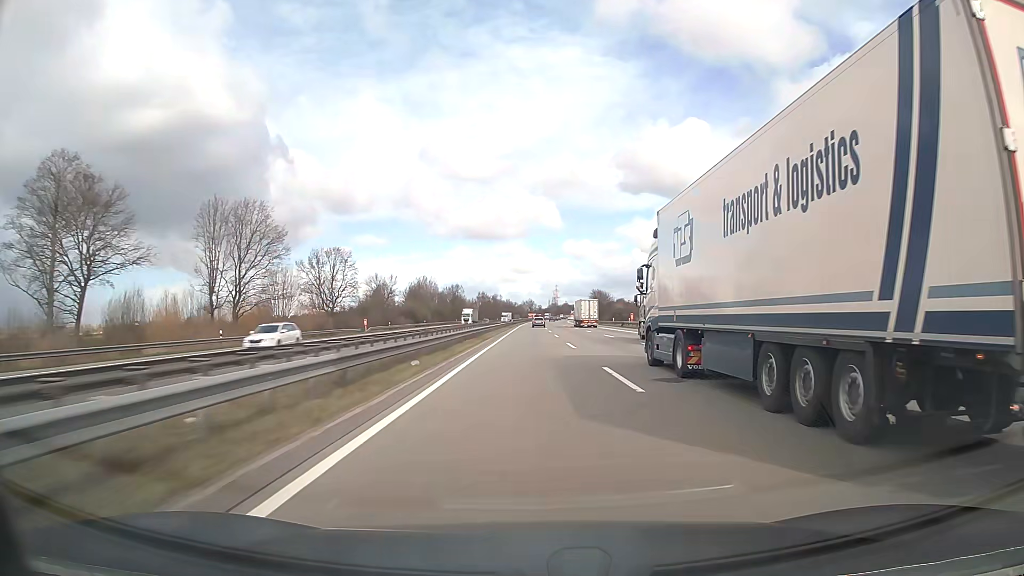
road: motorway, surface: asphalt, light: Day
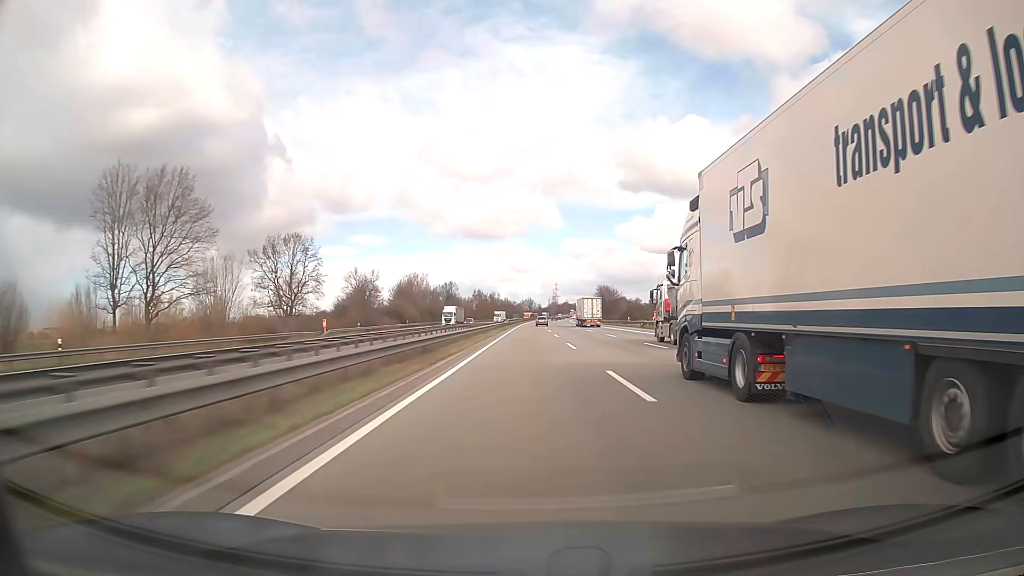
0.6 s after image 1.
(0.0, +19.7) m; 0°
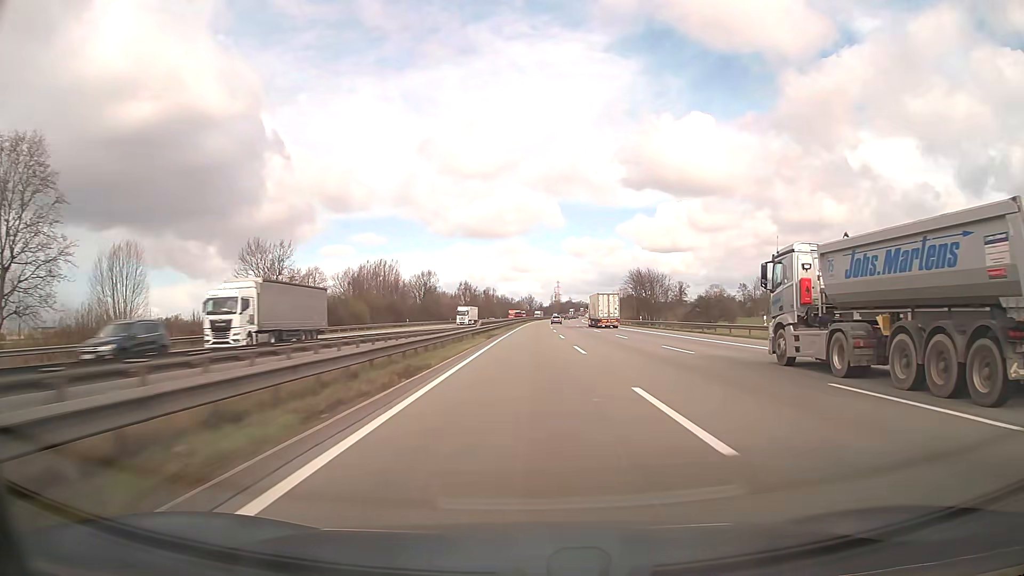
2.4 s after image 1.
(-0.2, +58.4) m; 0°
(0, +10) (0, +20) (0, +30) (0, +40) (0, +50) (+1, +60) (+1, +70) (+1, +80) (+2, +90) (+2, +100) m
